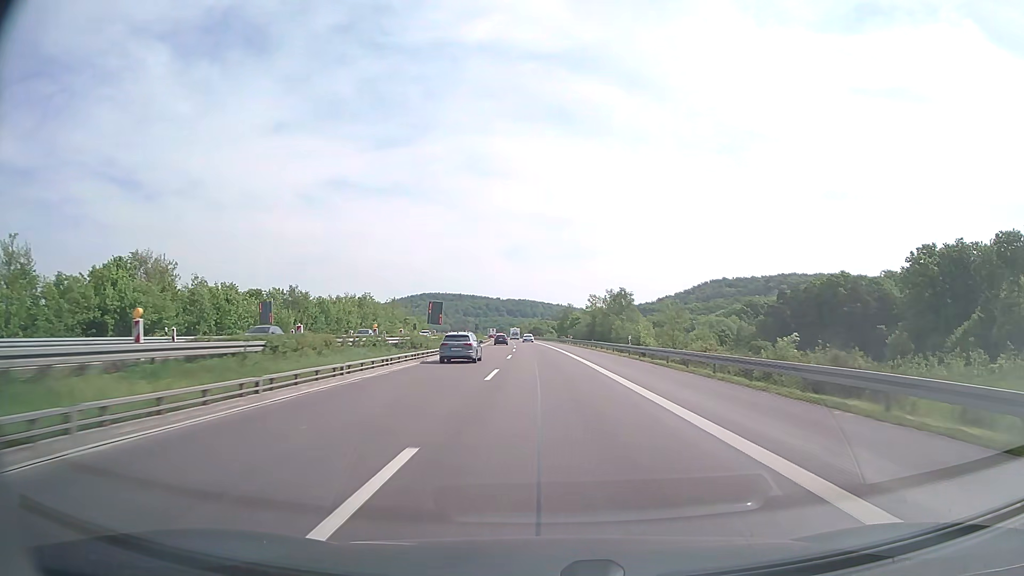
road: motorway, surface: concrete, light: Day
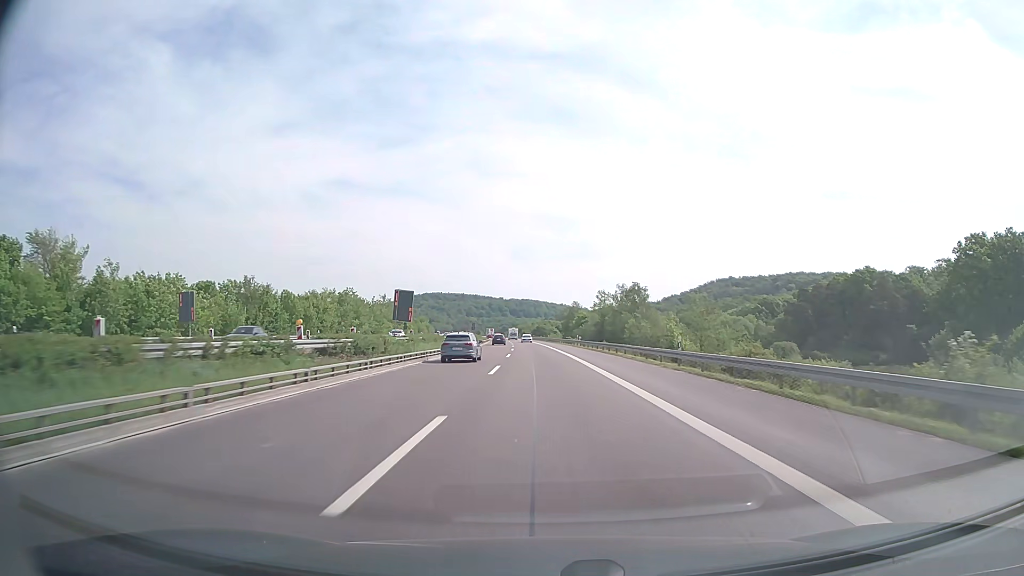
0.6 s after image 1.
(0.0, +14.8) m; 0°
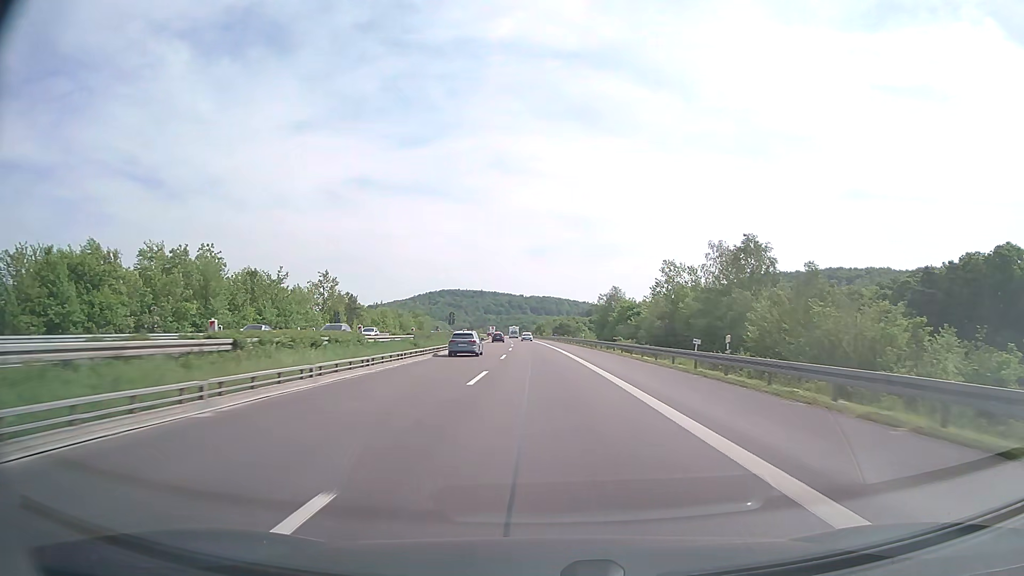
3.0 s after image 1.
(-0.9, +59.4) m; -2°
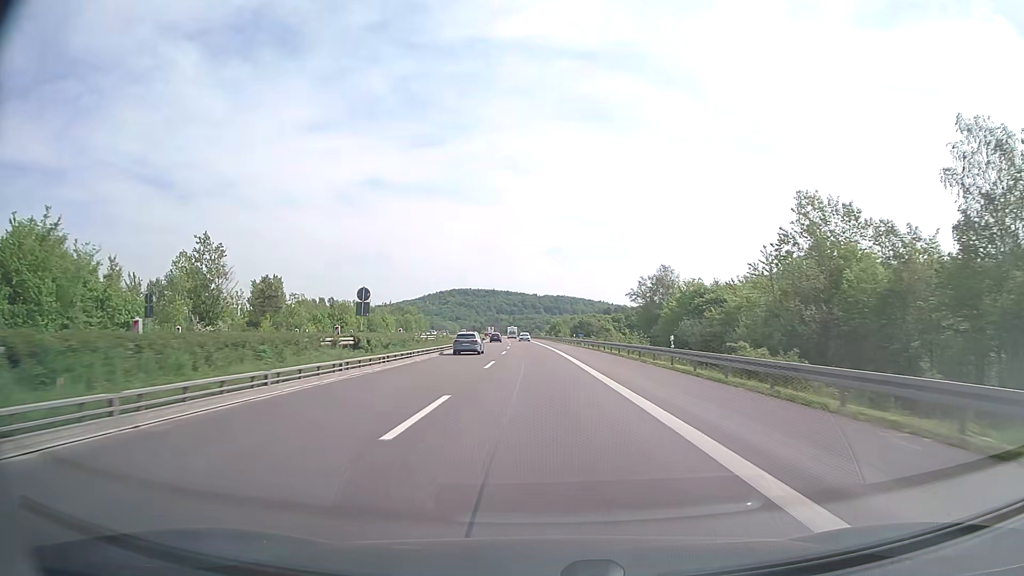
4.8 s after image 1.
(-0.4, +44.7) m; -1°
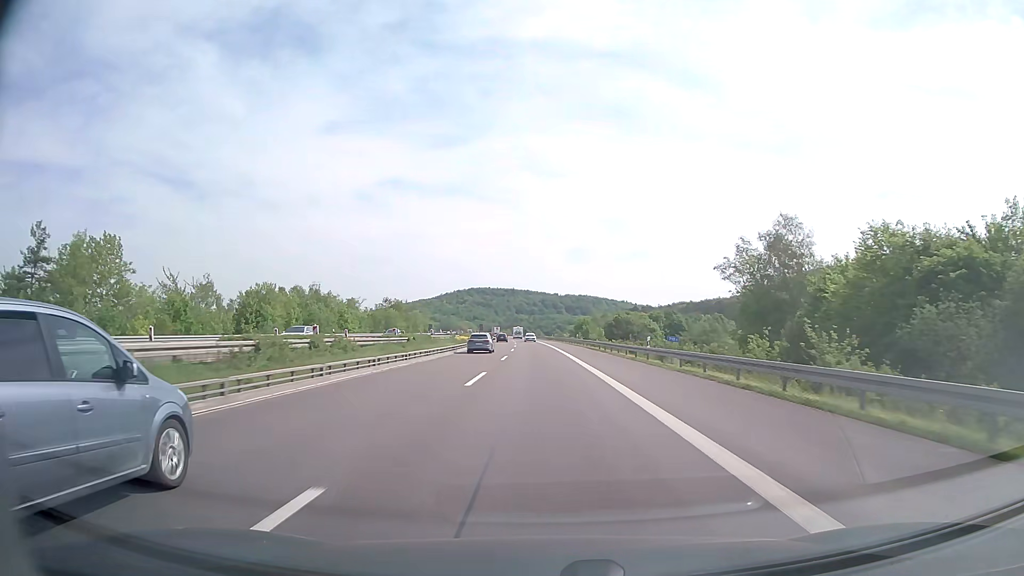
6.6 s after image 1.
(-0.7, +44.7) m; -2°
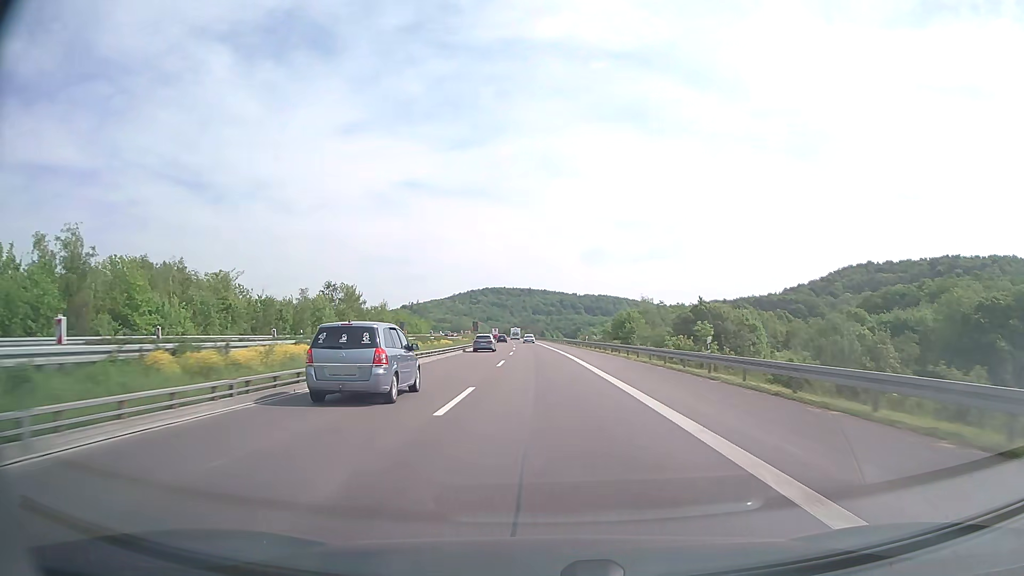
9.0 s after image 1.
(-0.8, +60.2) m; -1°
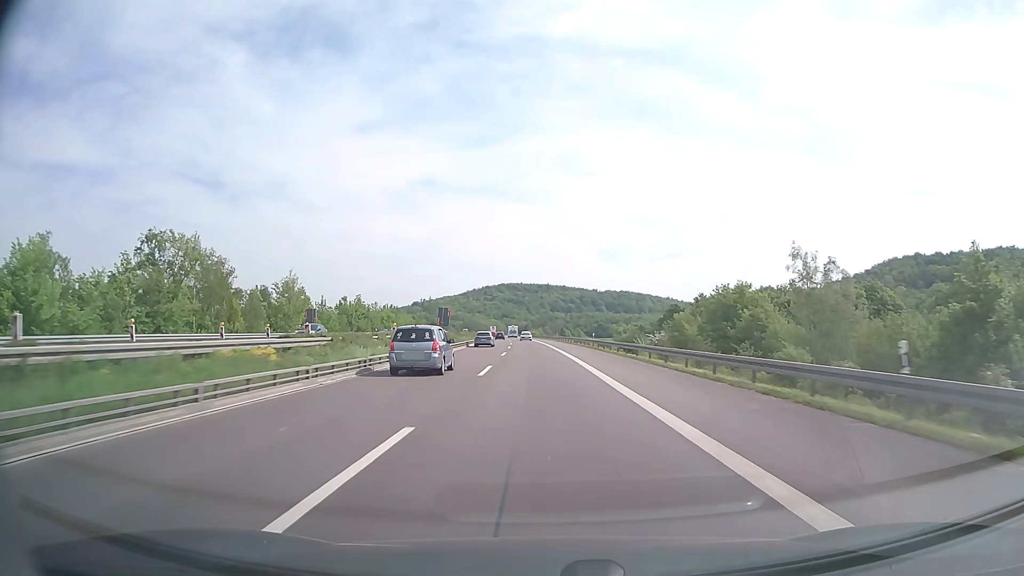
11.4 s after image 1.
(-0.8, +61.6) m; -2°
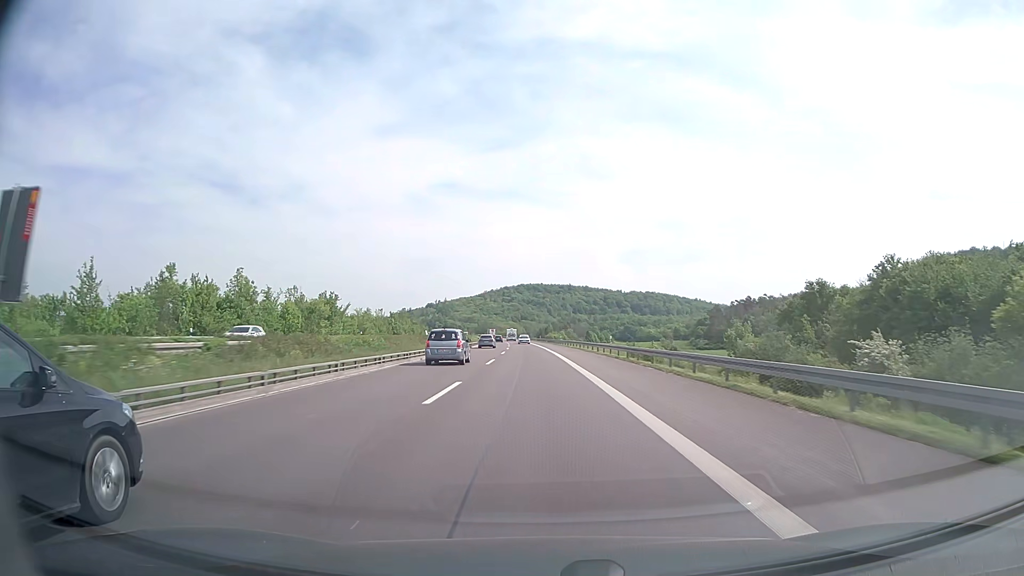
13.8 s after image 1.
(-0.9, +62.5) m; -2°
(0, +10) (0, +20) (0, +30) (-1, +40) (-1, +50) (-1, +60) (-2, +70) (-2, +80) (-3, +90) (-3, +100) m
